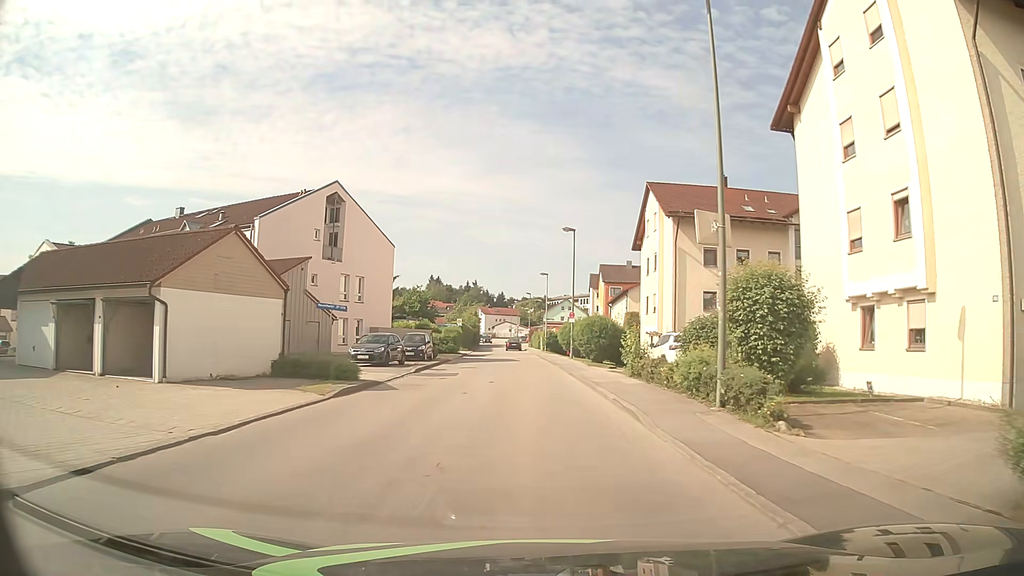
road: unclassified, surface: asphalt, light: Day
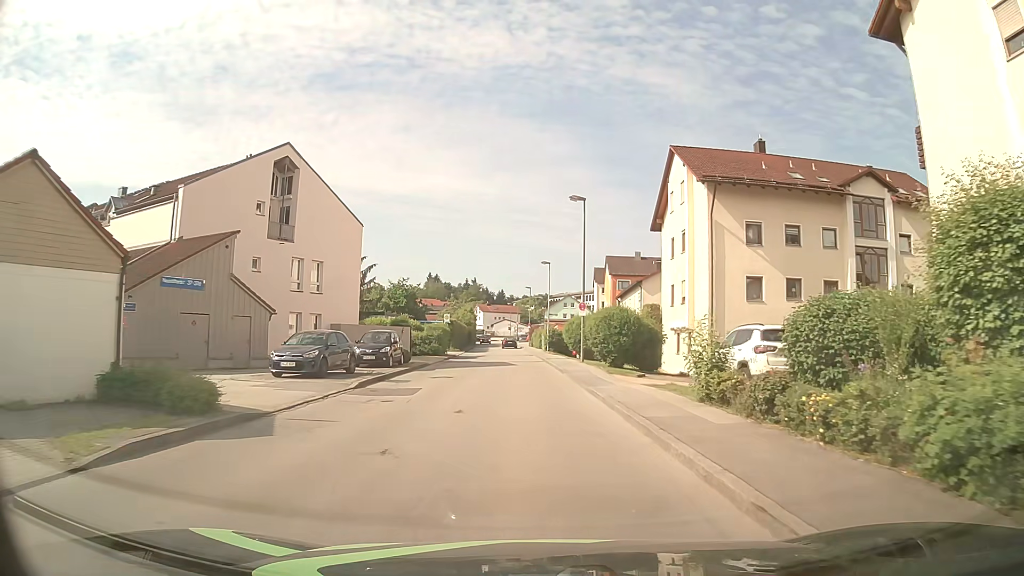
(0.0, +9.0) m; 0°
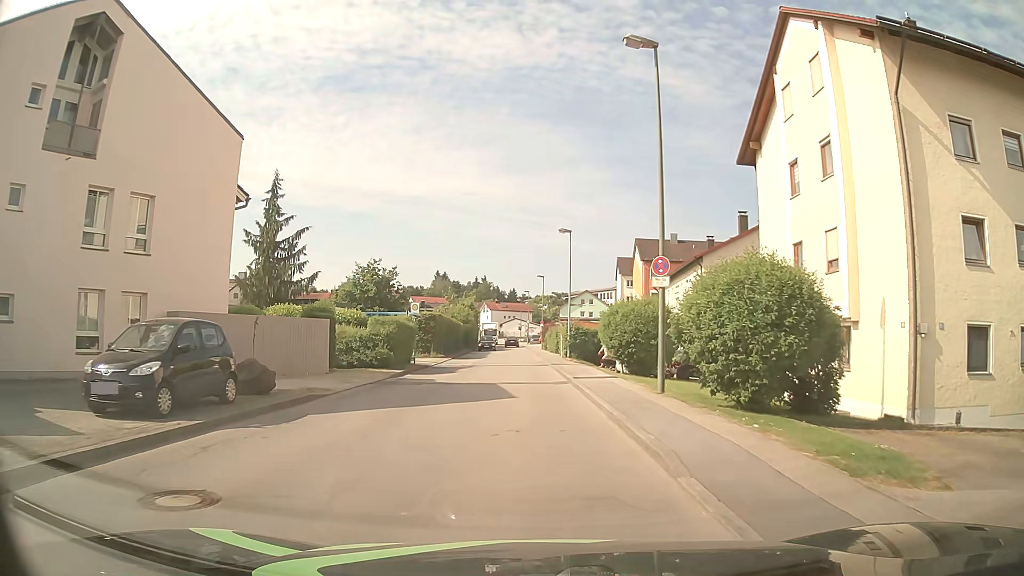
(-0.2, +18.4) m; -1°
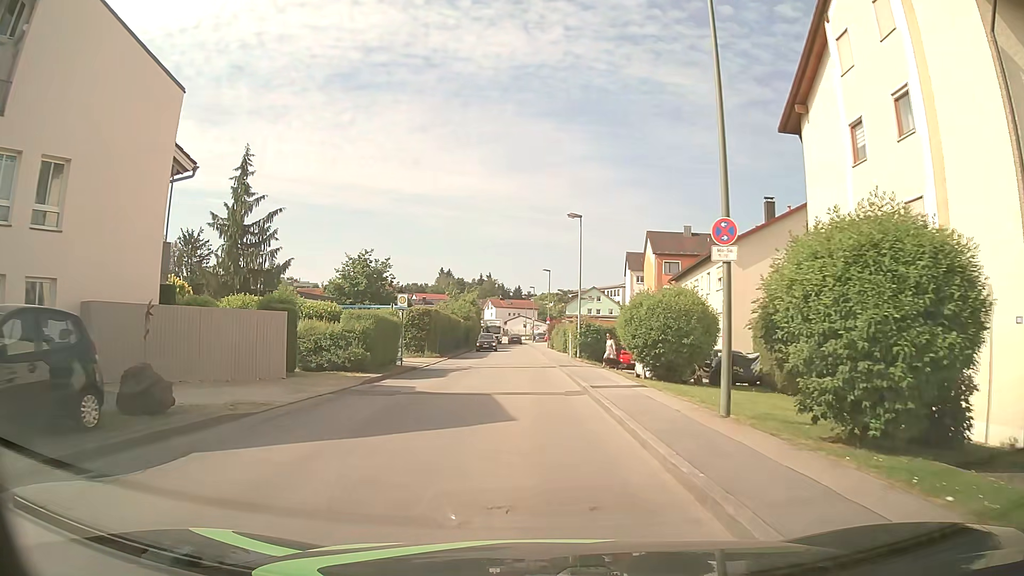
(0.0, +4.6) m; 0°
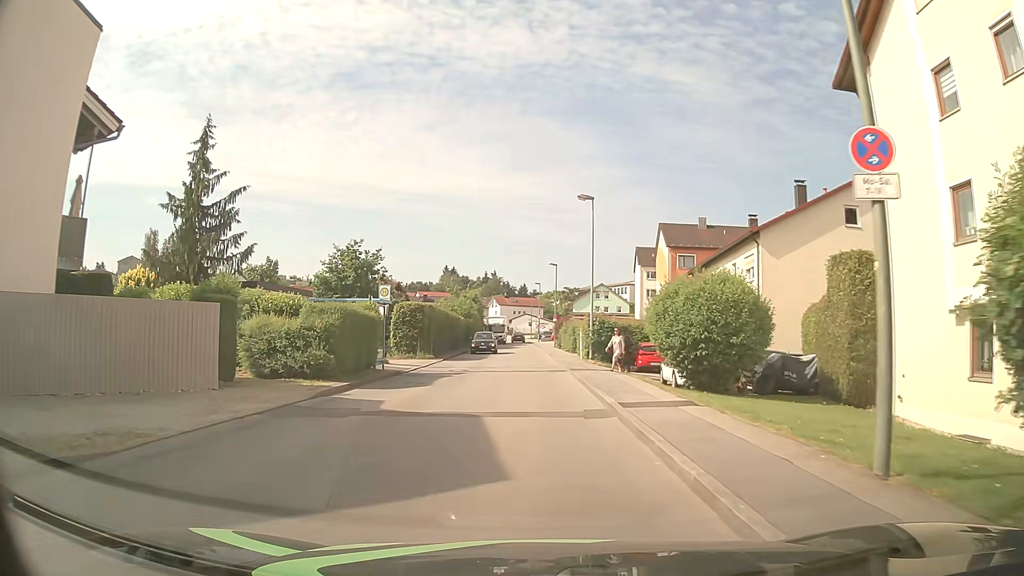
(0.0, +4.6) m; -1°
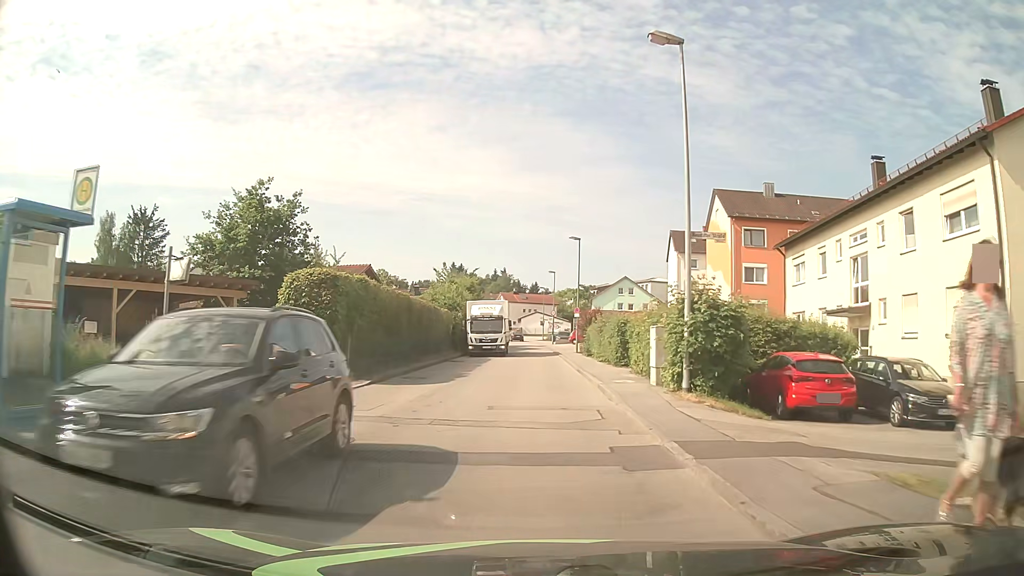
(-0.3, +18.5) m; -1°
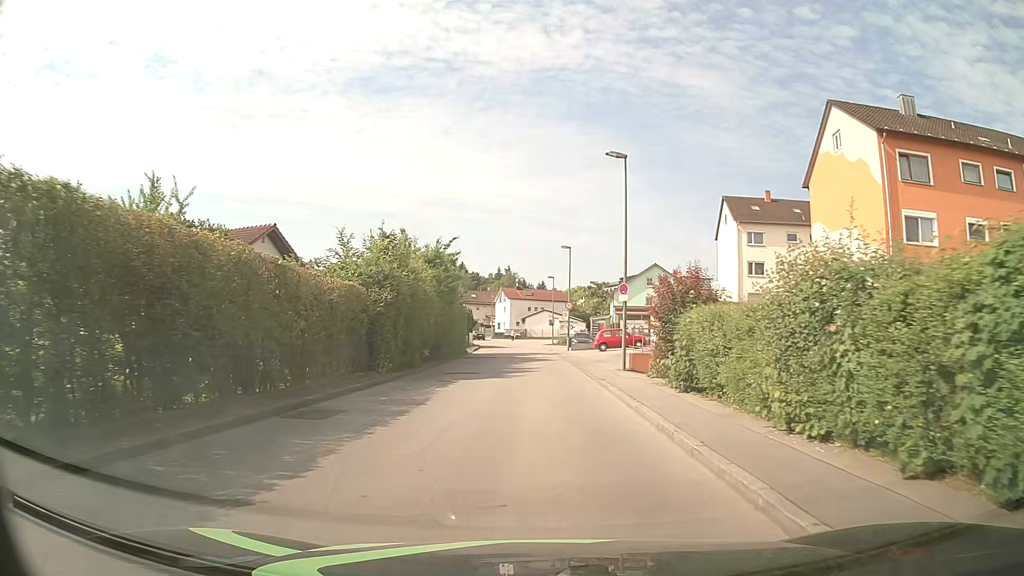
(-0.3, +23.1) m; -1°
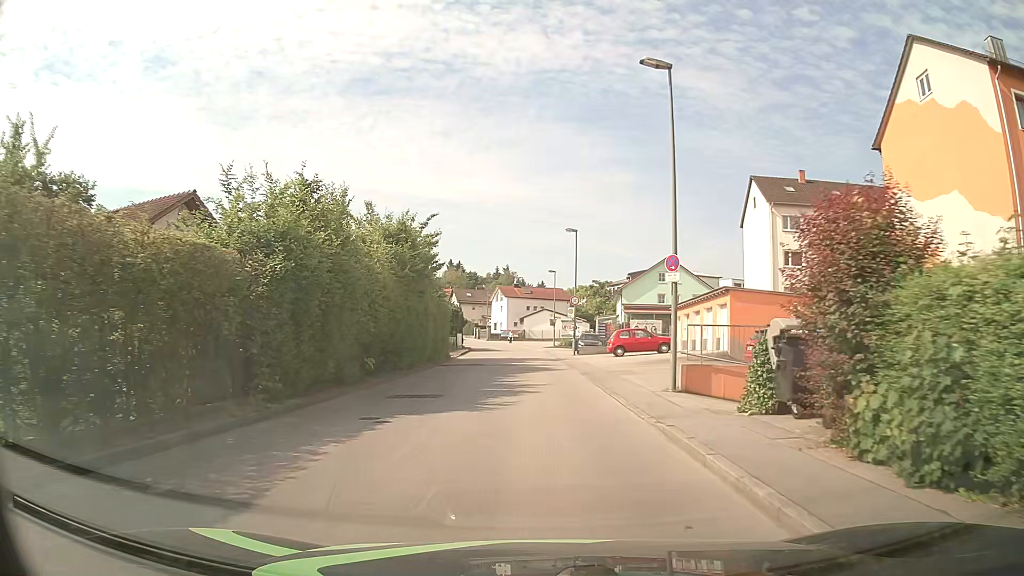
(0.0, +9.2) m; 0°
(0, +10) (0, +20) (0, +30) (0, +40) (-1, +50) (-1, +60) (-2, +70) (-4, +80) (-6, +89) (-10, +99) m
